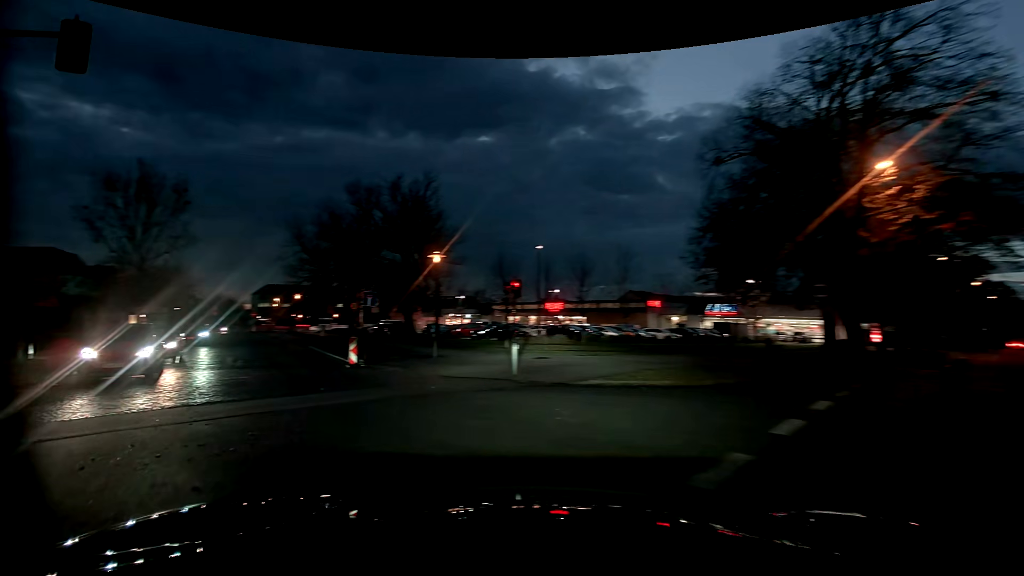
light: Dusk
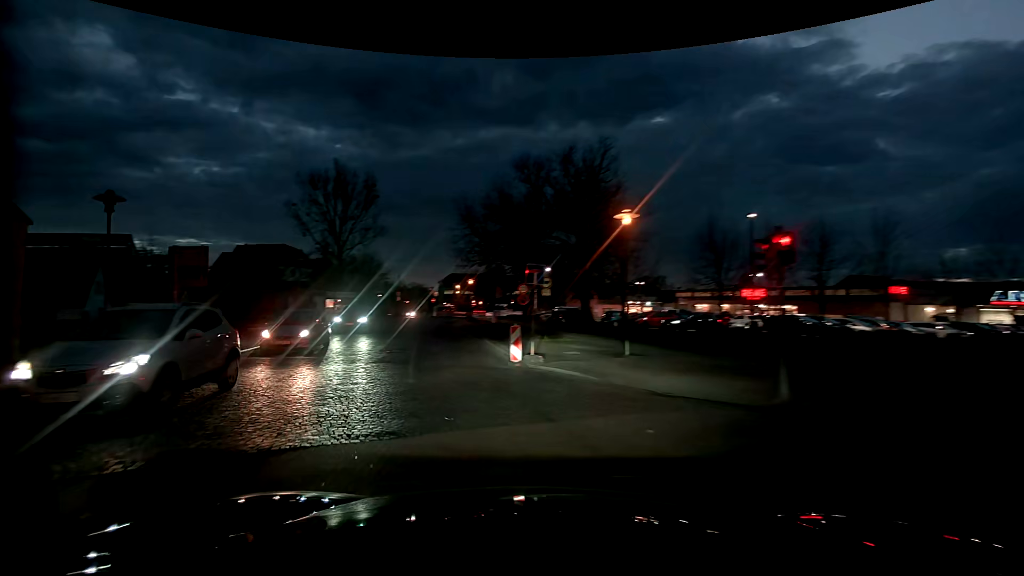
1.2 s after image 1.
(-1.2, +6.3) m; -20°
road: residential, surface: sett
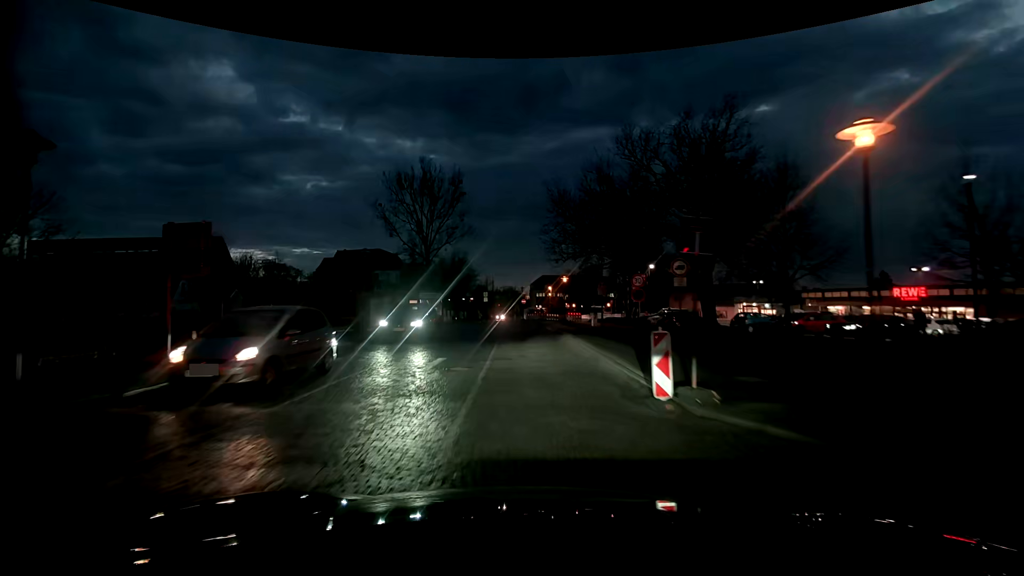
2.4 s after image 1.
(-0.7, +6.8) m; -9°
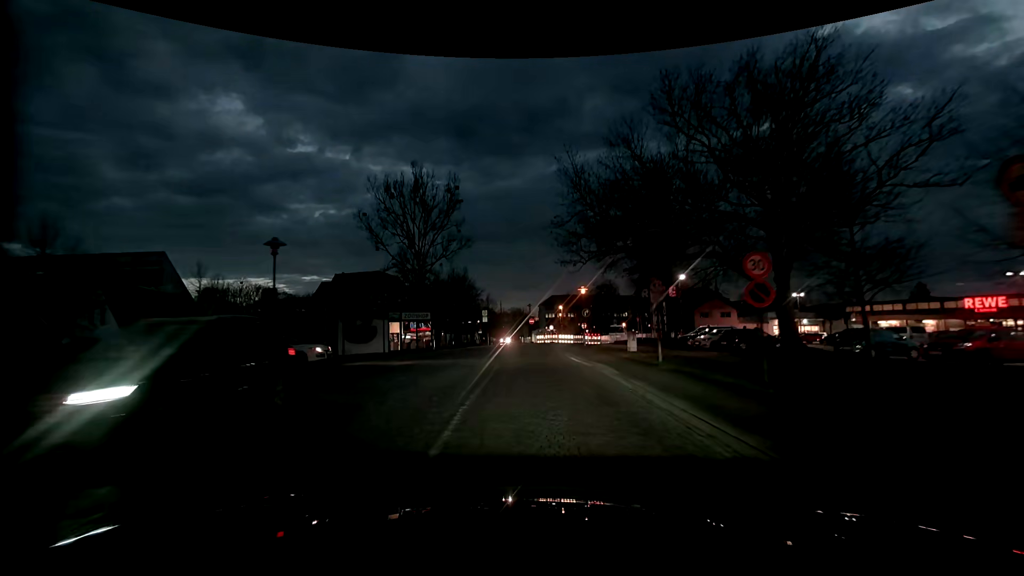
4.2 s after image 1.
(-0.3, +11.2) m; -1°
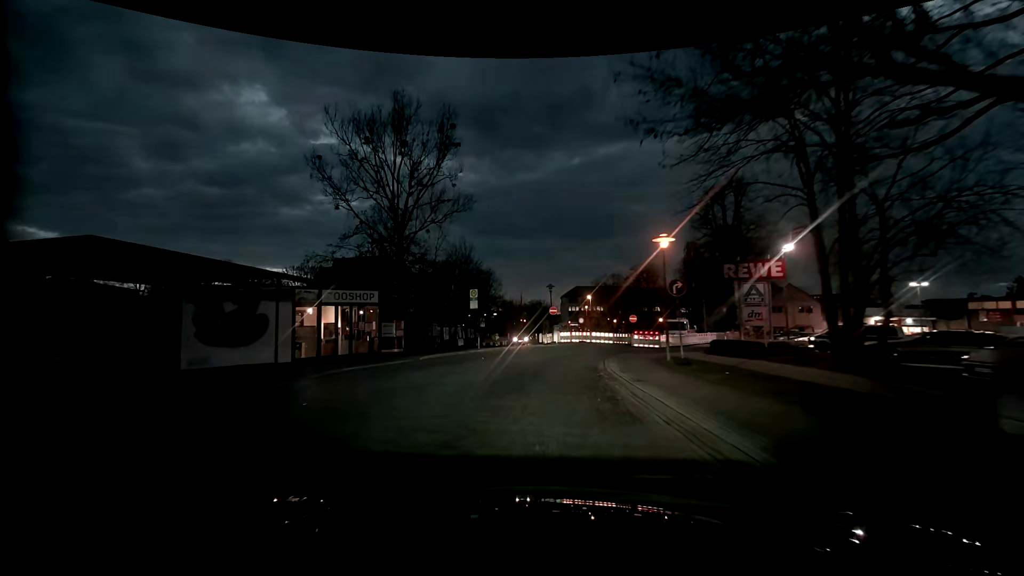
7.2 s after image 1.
(-0.6, +20.8) m; -3°
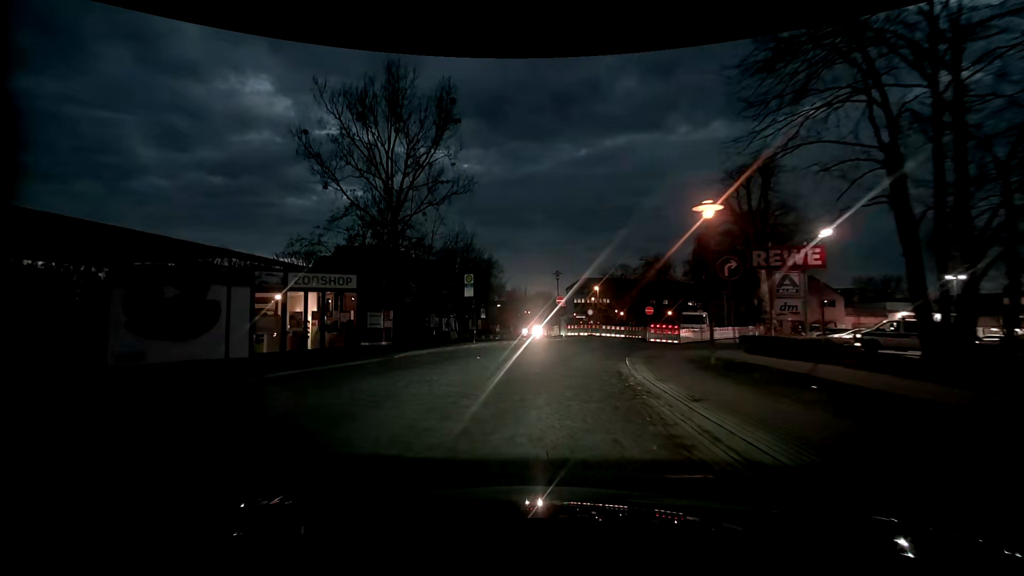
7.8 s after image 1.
(0.0, +4.1) m; -1°
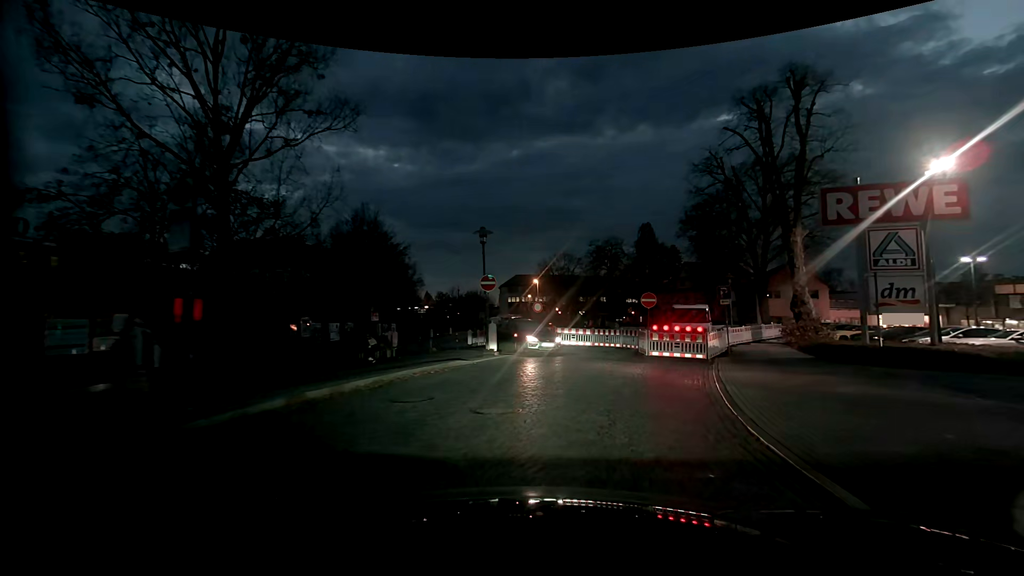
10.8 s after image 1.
(+0.7, +16.8) m; +7°
